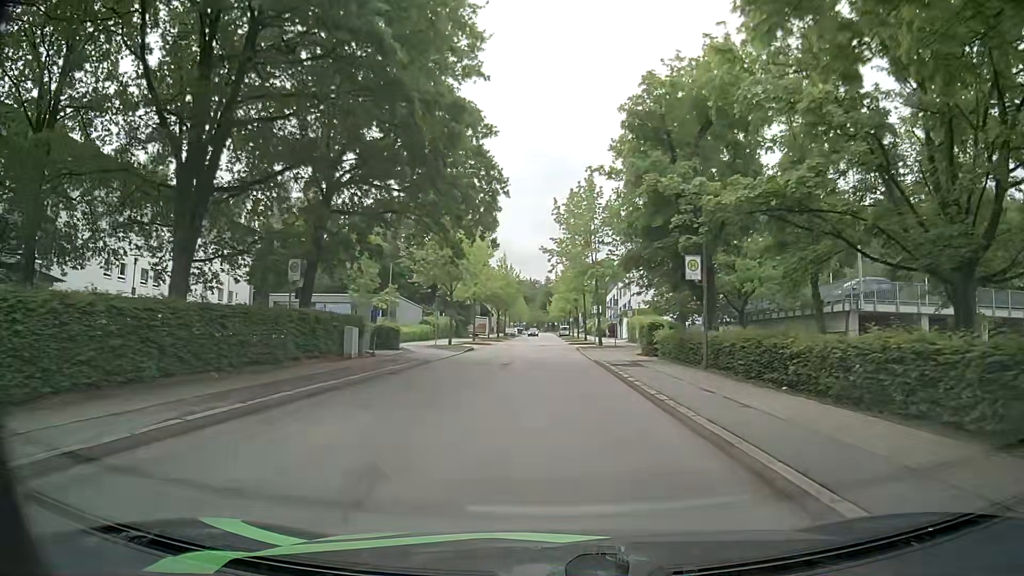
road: residential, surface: asphalt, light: Day
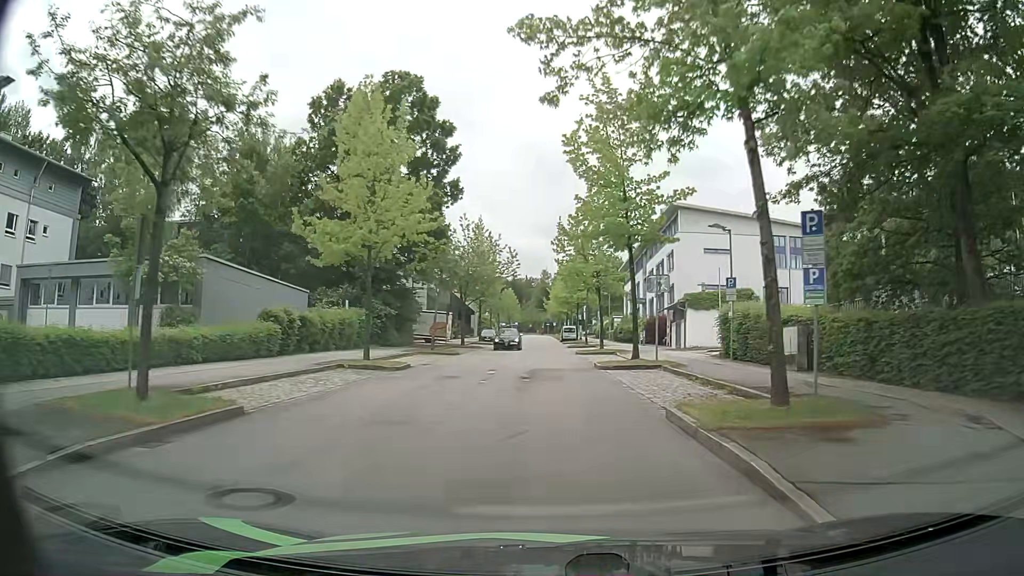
(+0.1, +33.5) m; +1°
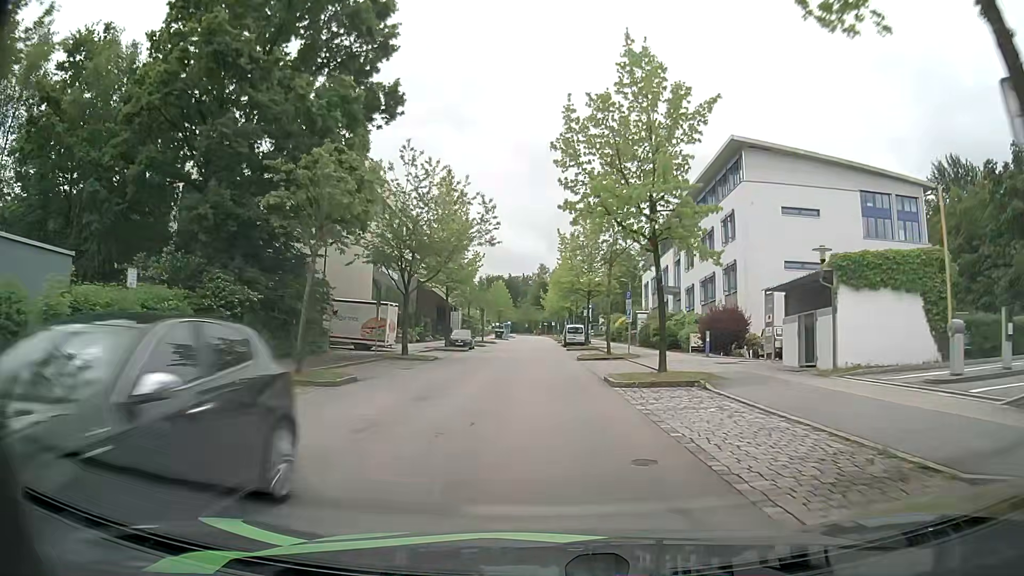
(0.0, +20.5) m; 0°
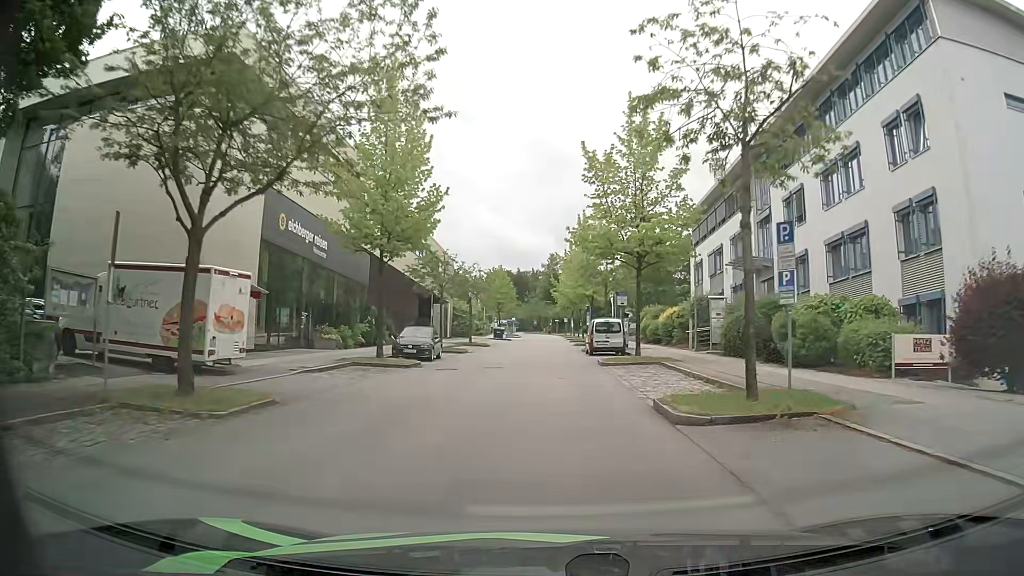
(-0.3, +20.7) m; -2°
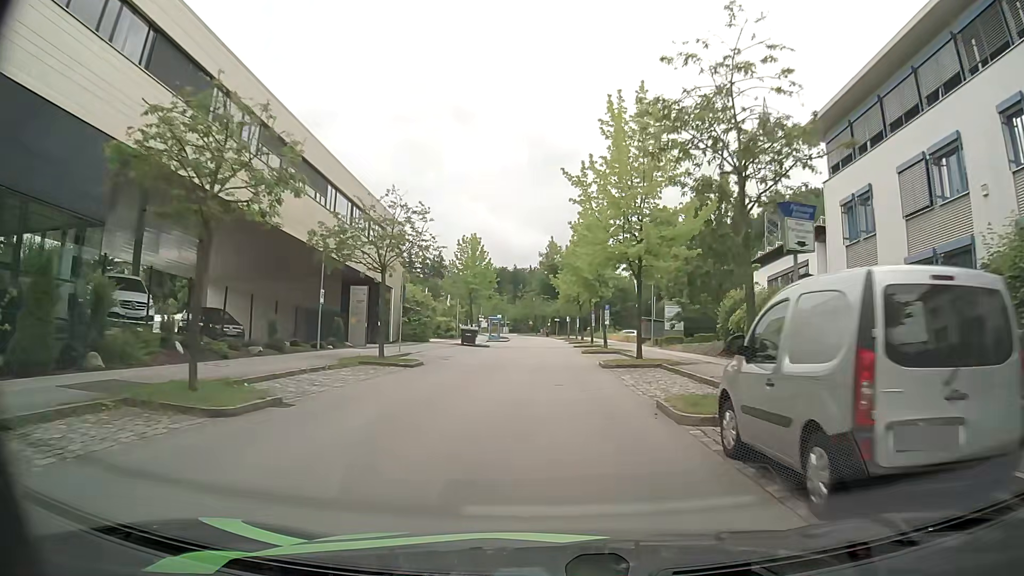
(+0.3, +28.1) m; +1°
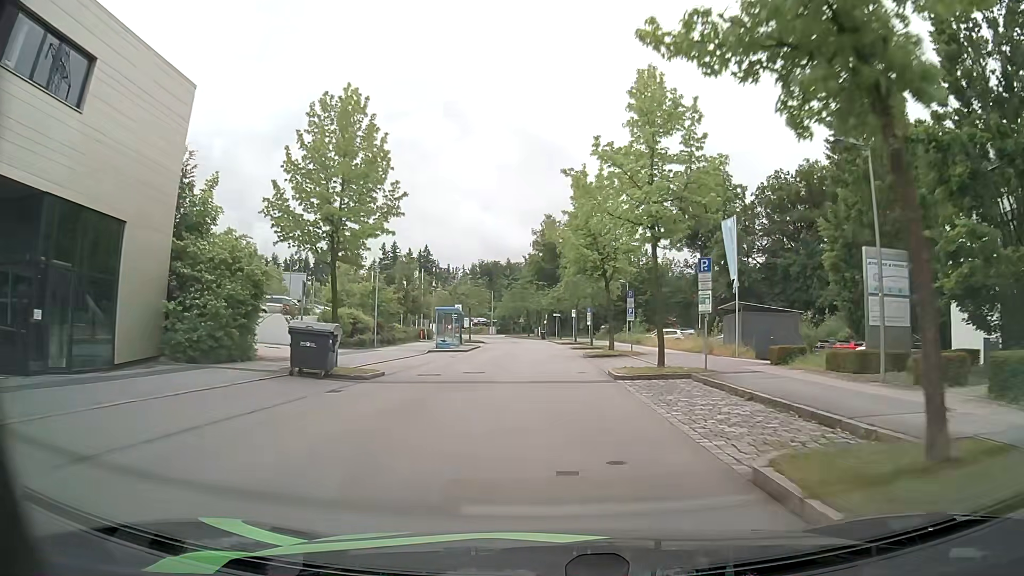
(-0.1, +33.9) m; 0°
(0, +10) (0, +20) (0, +30) (0, +40) (-1, +50) (-1, +60) (-2, +70) (-3, +80) (-4, +90) (-6, +100) m
